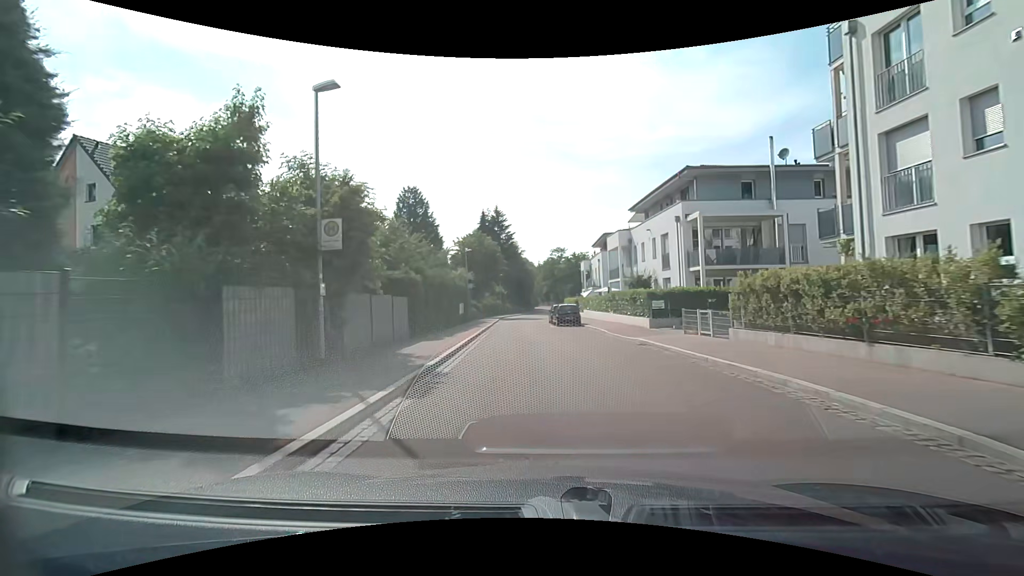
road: tertiary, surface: asphalt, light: Day
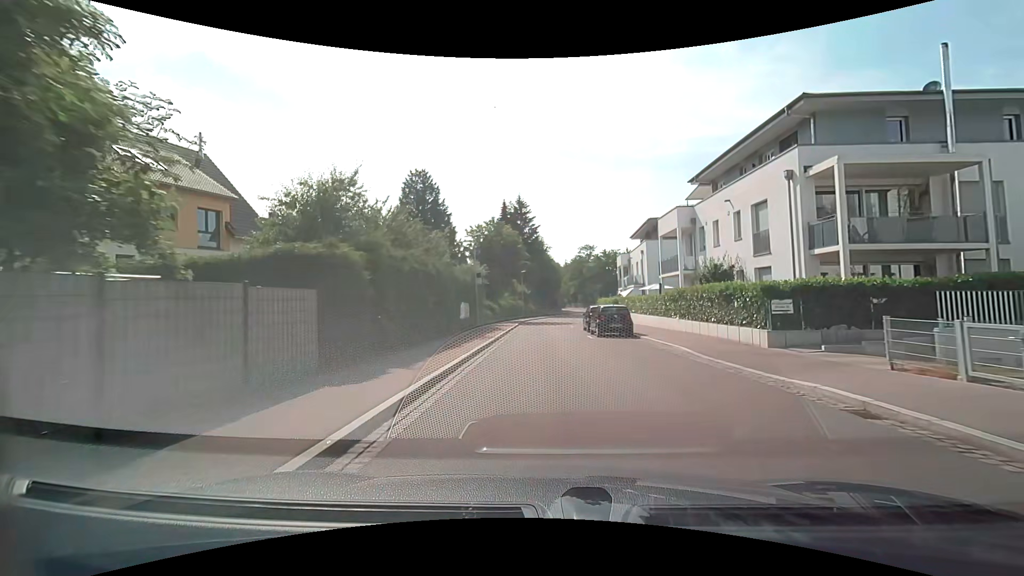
(-0.4, +10.1) m; -4°
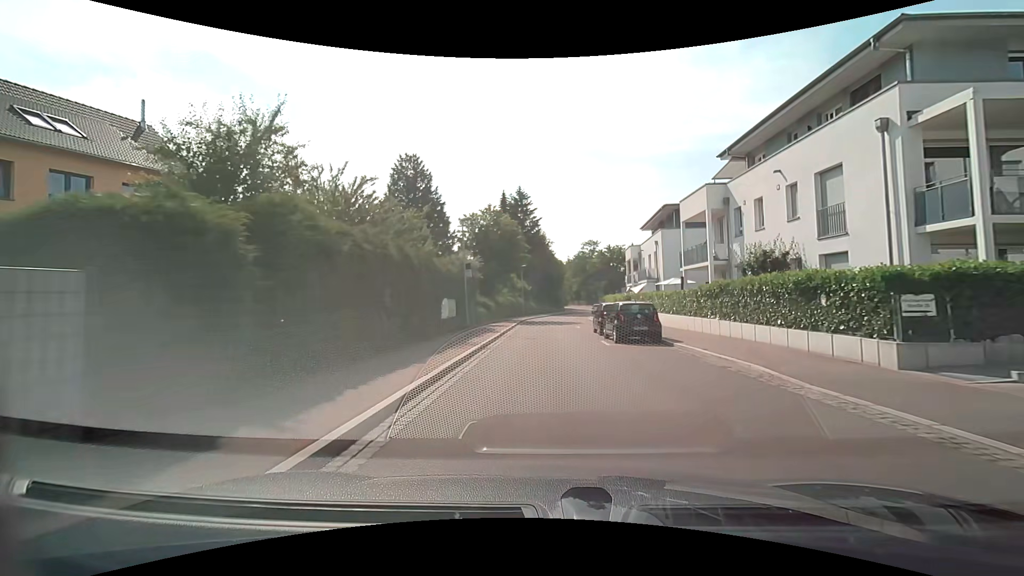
(0.0, +5.2) m; 0°
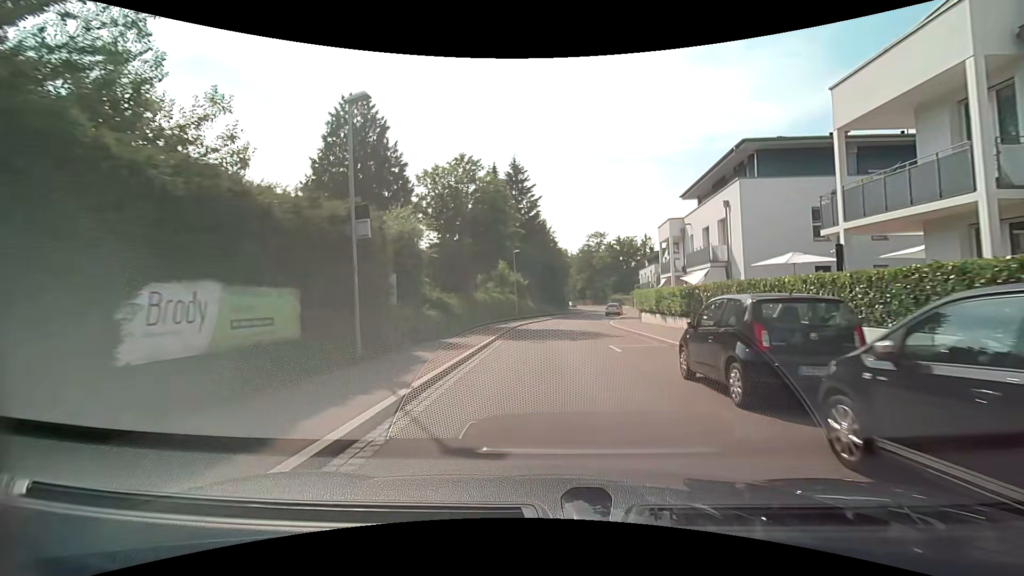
(0.0, +16.0) m; 0°
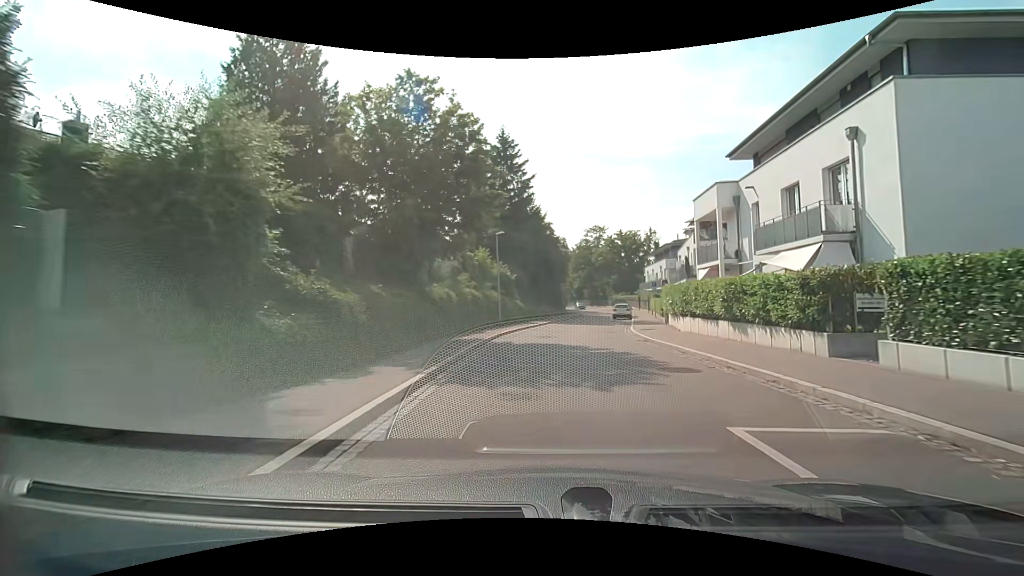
(0.0, +11.1) m; 0°
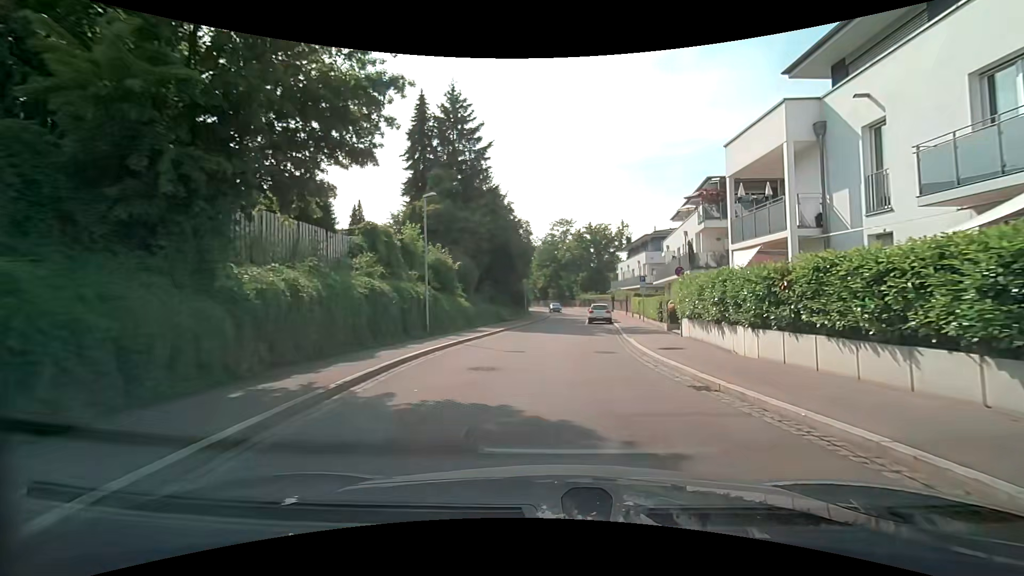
(+0.3, +11.1) m; +3°
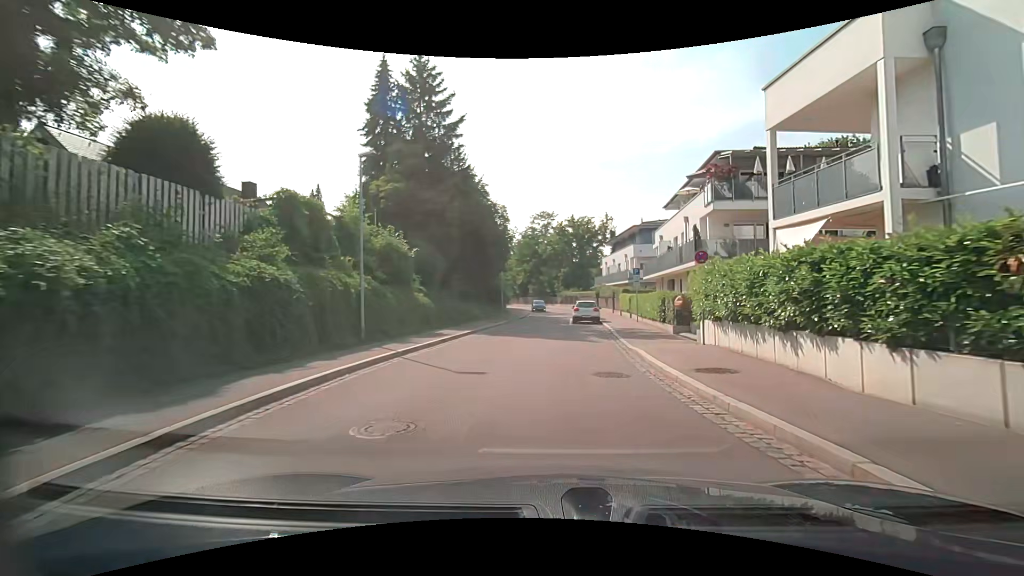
(+0.1, +5.2) m; +2°
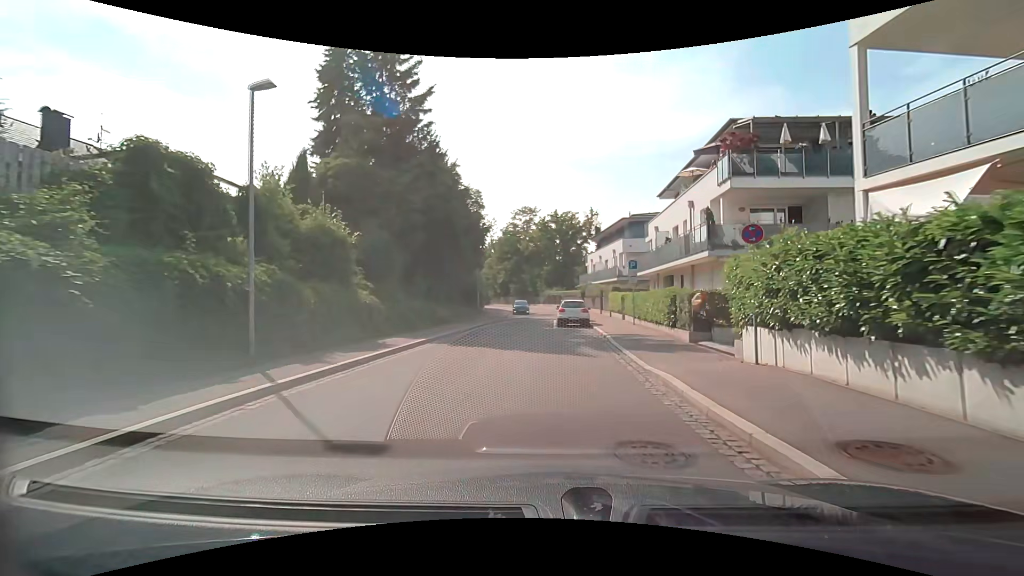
(+0.1, +4.9) m; +3°
(0, +10) (0, +20) (-1, +30) (-1, +40) (-1, +50) (-1, +60) (-2, +70) (-4, +80) (-6, +89) (-10, +99) m
